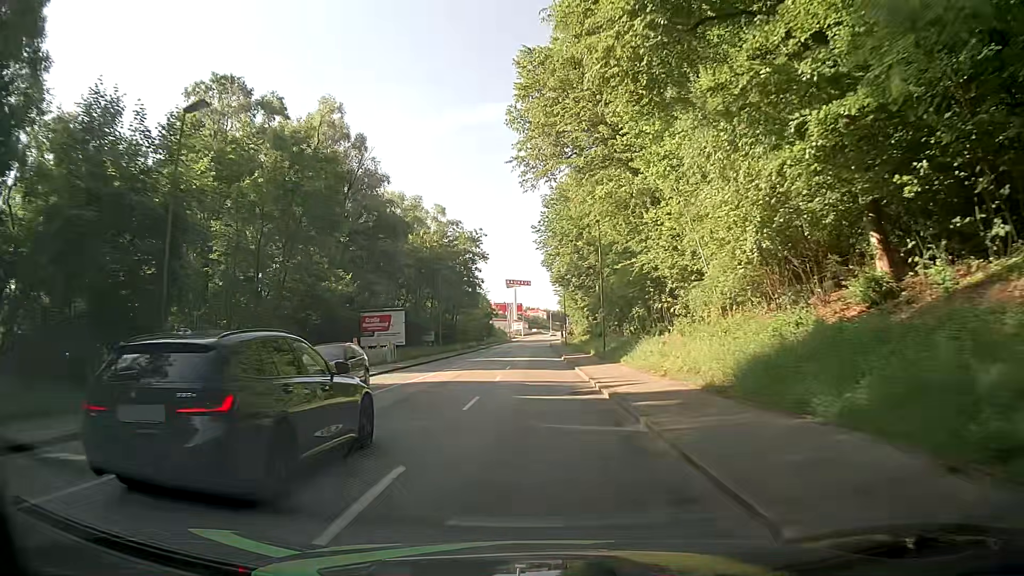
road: tertiary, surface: asphalt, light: Day
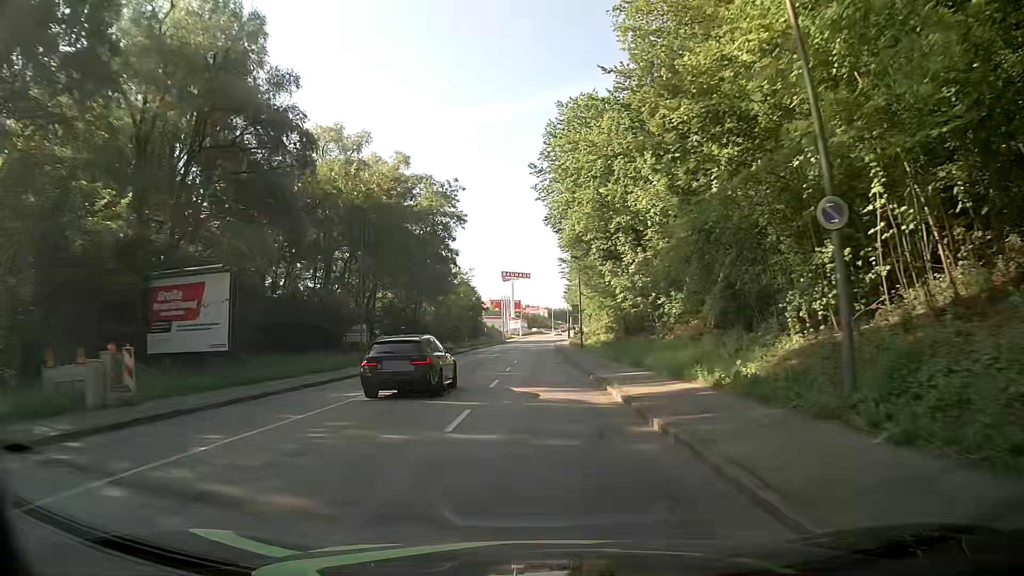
(-0.4, +30.4) m; -1°
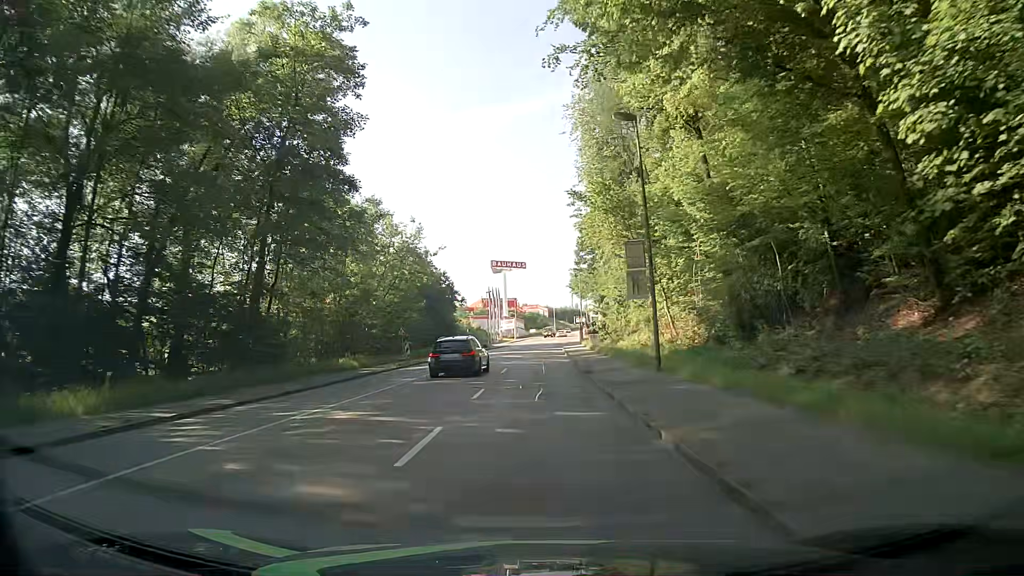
(+0.5, +38.0) m; +1°
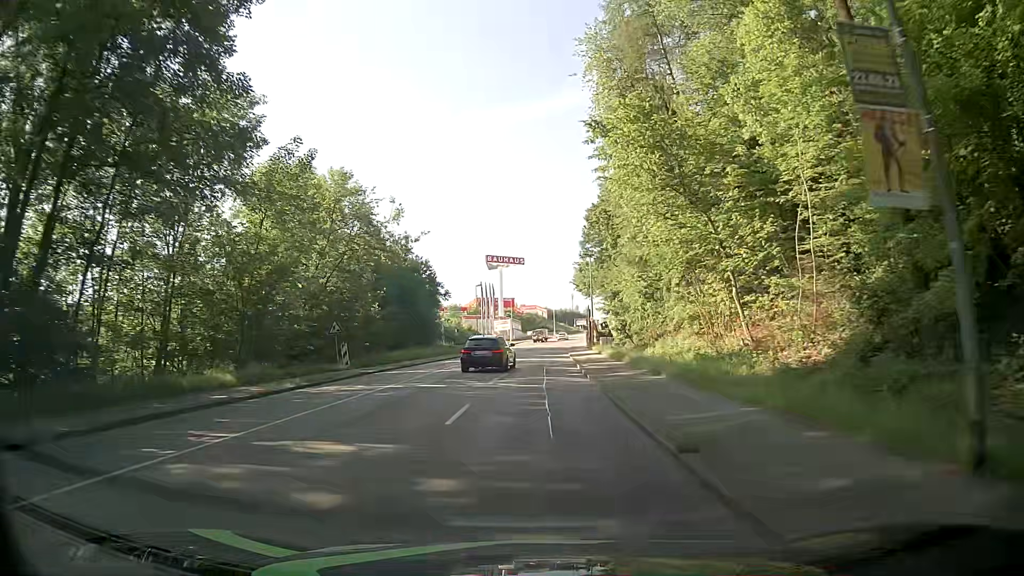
(-0.2, +15.2) m; 0°
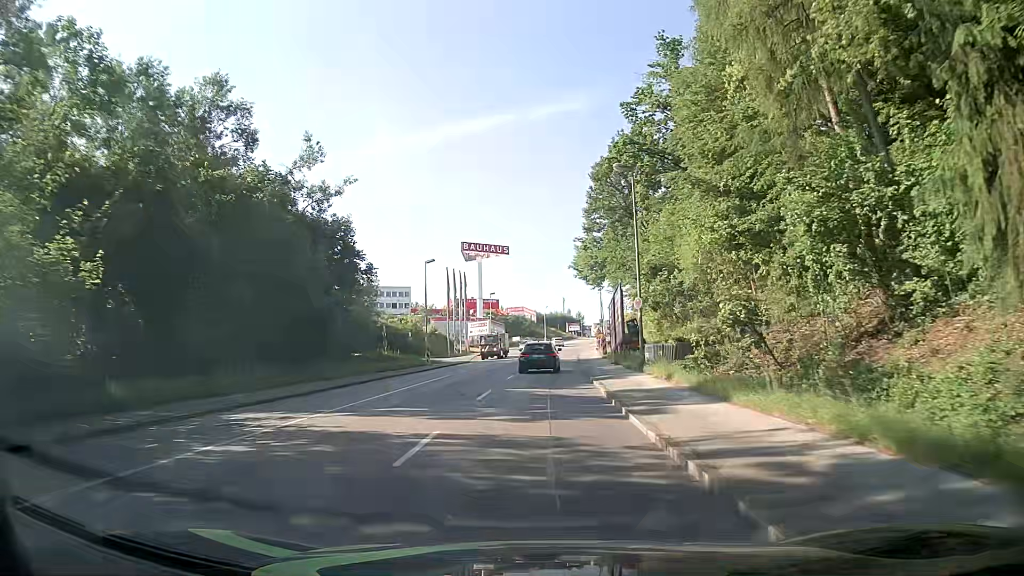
(+0.2, +30.4) m; 0°
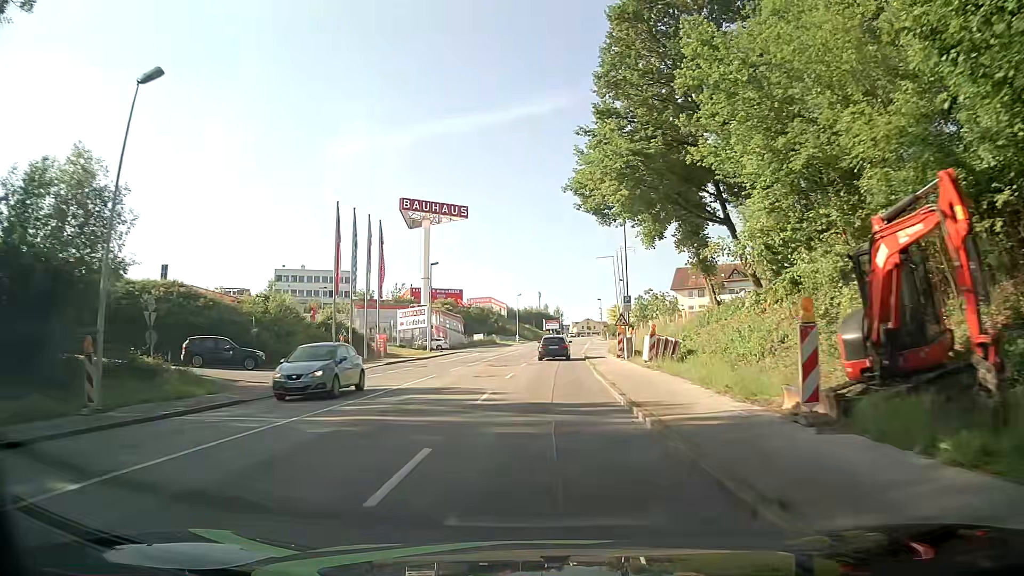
(+0.8, +38.0) m; +2°
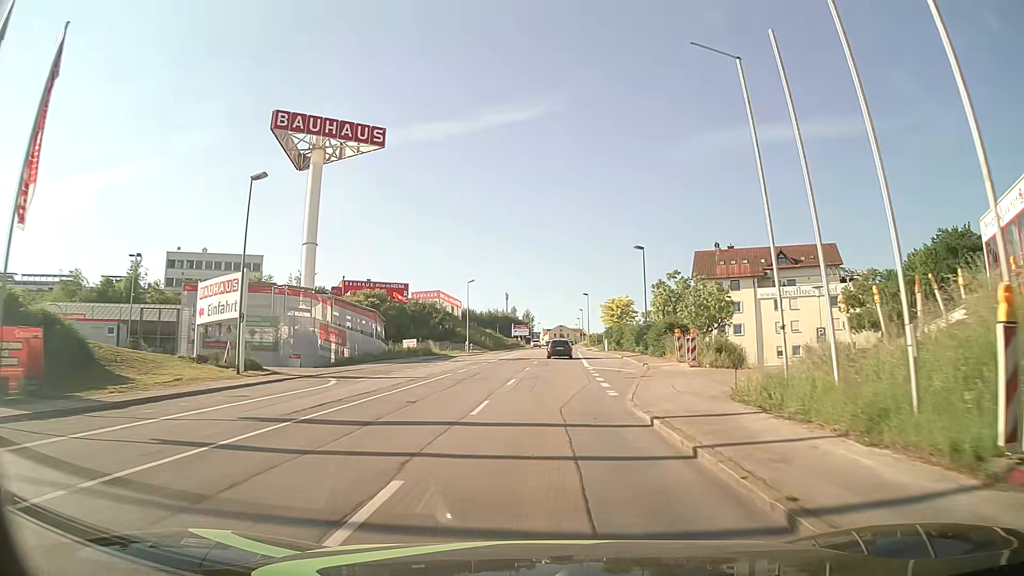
(+1.1, +37.9) m; +3°
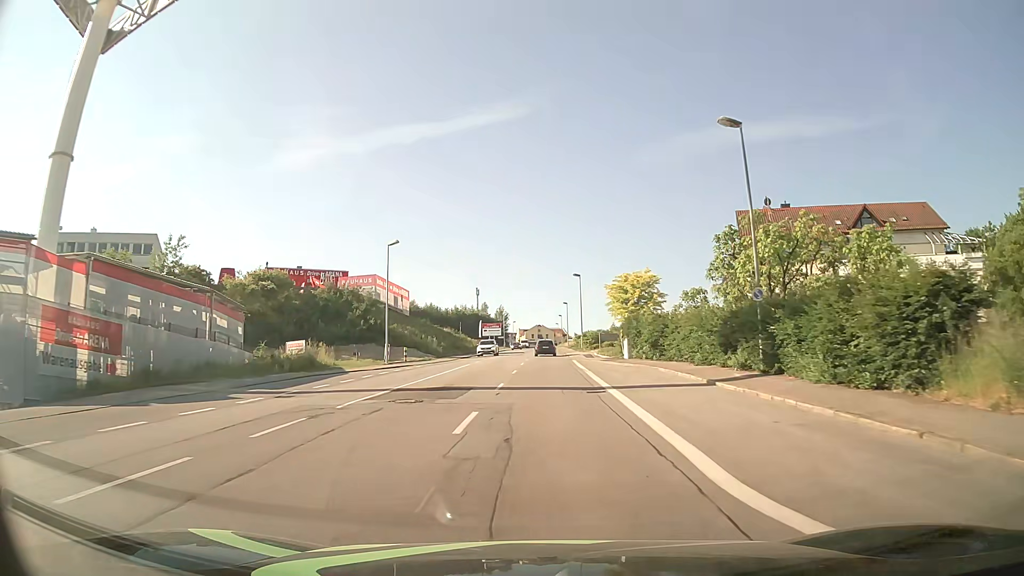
(+0.7, +30.4) m; +2°
